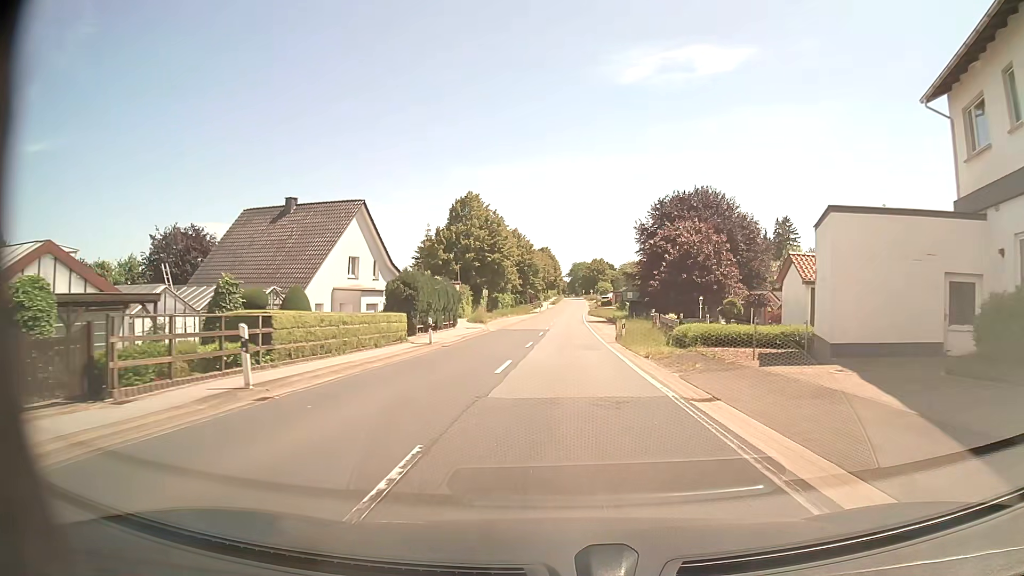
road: secondary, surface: asphalt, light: Day
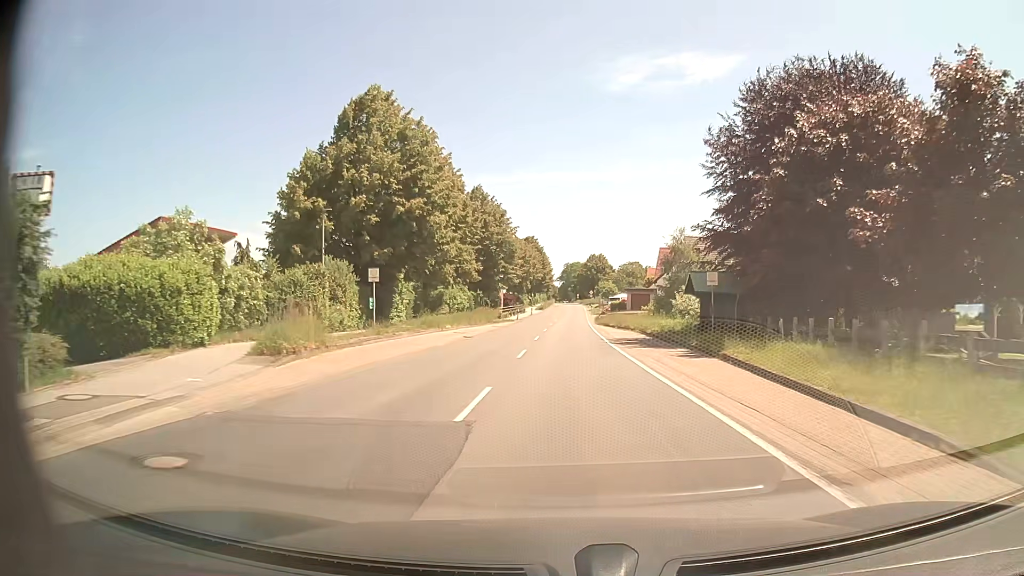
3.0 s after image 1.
(+0.5, +42.4) m; +1°
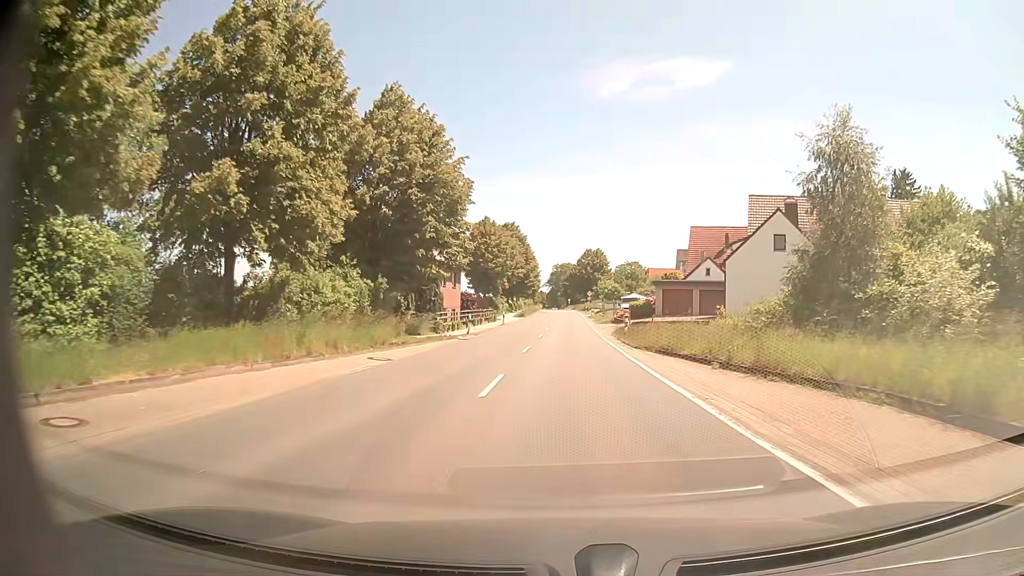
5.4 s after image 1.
(+0.2, +33.5) m; +1°
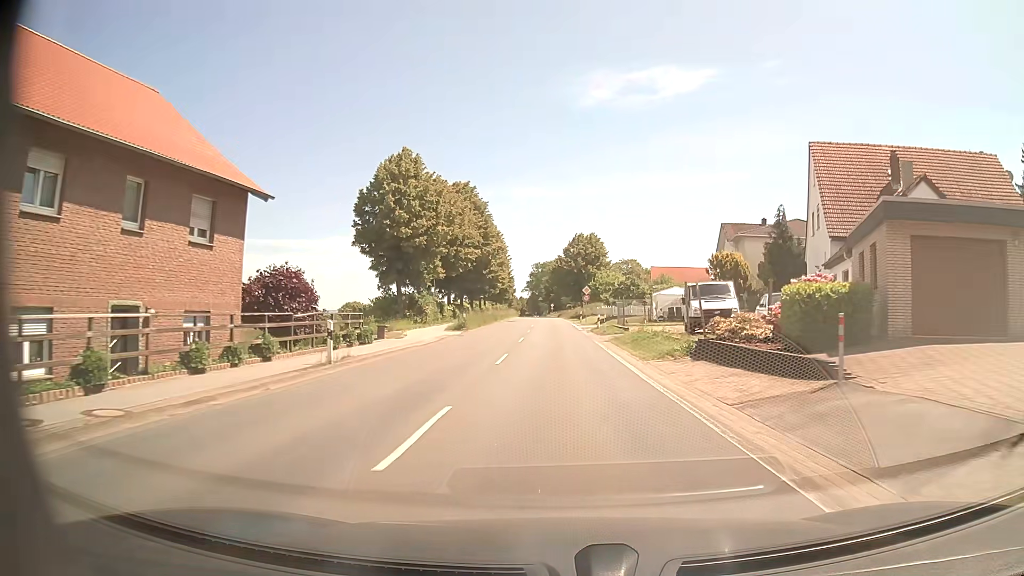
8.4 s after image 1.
(+0.6, +41.6) m; +1°
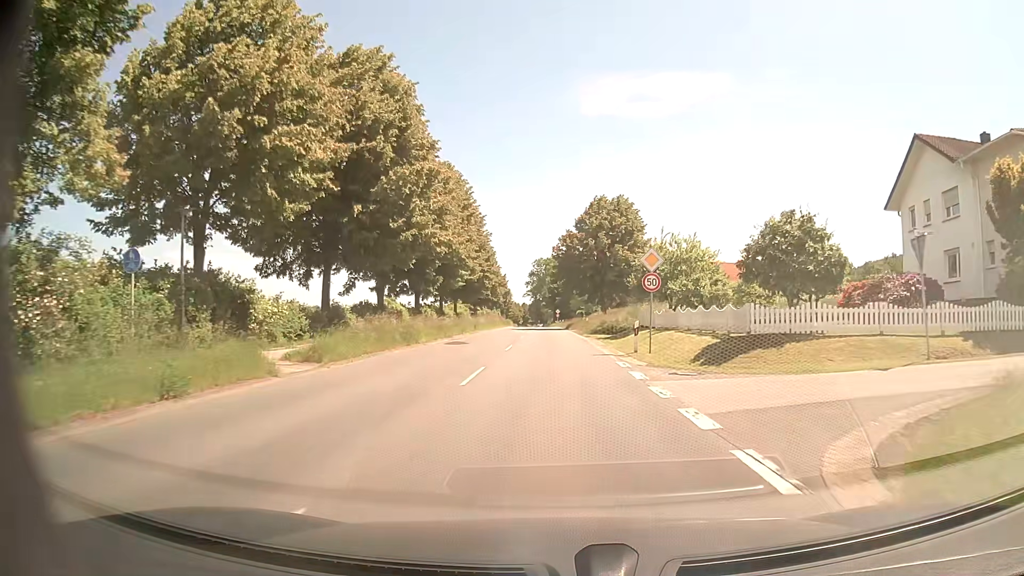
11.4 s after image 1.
(+0.1, +41.4) m; 0°
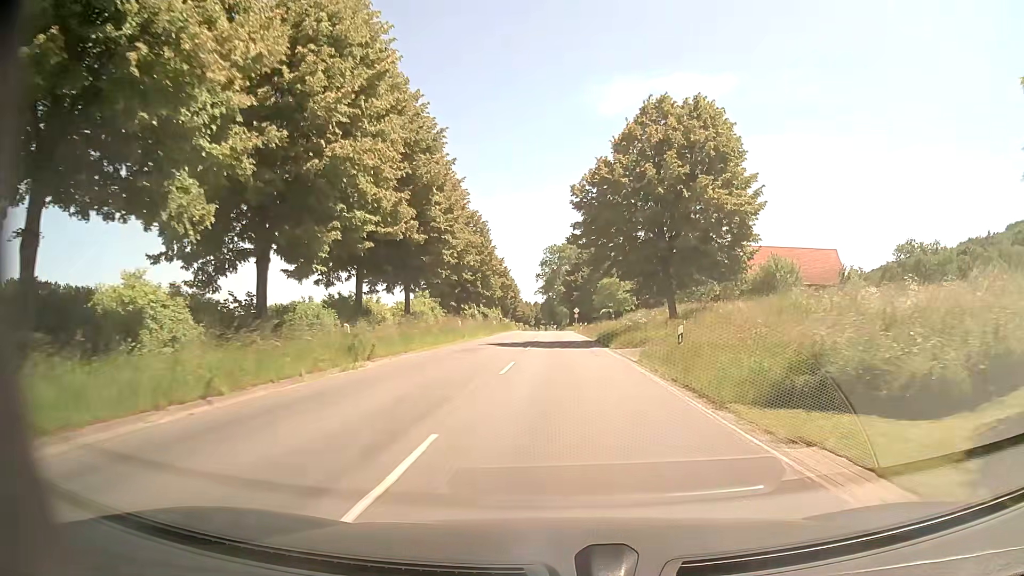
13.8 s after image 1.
(-0.6, +33.1) m; -1°
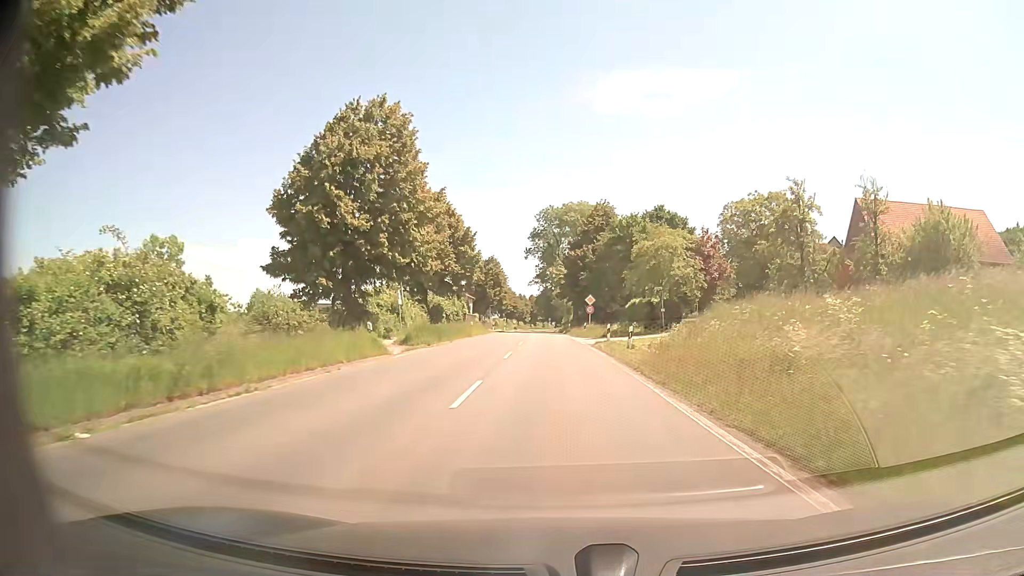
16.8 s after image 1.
(-0.1, +41.9) m; 0°
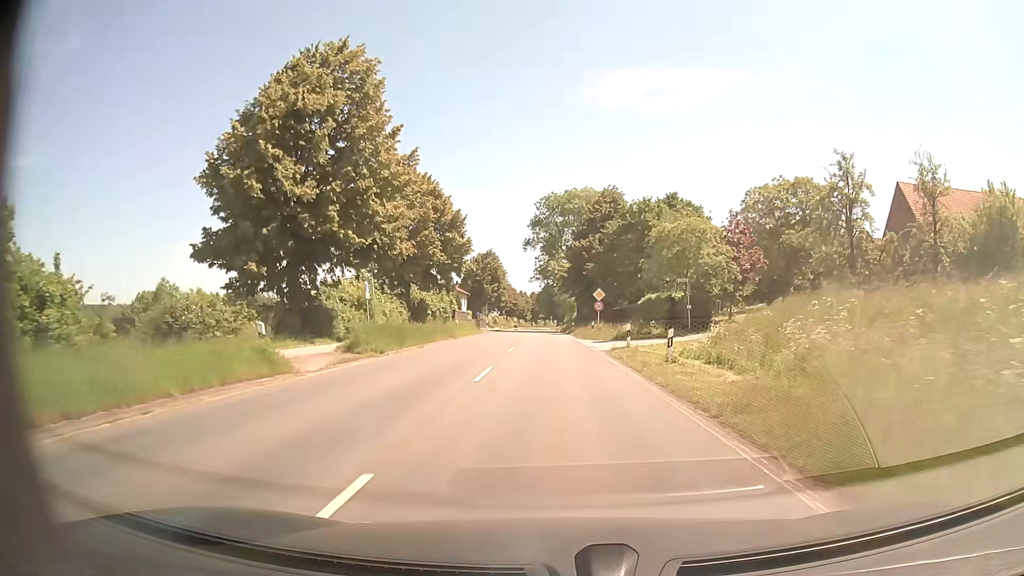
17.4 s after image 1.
(0.0, +8.4) m; 0°
(0, +10) (0, +20) (0, +30) (-1, +40) (-1, +50) (-1, +60) (-2, +70) (-2, +80) (-2, +90) (-2, +100) m
